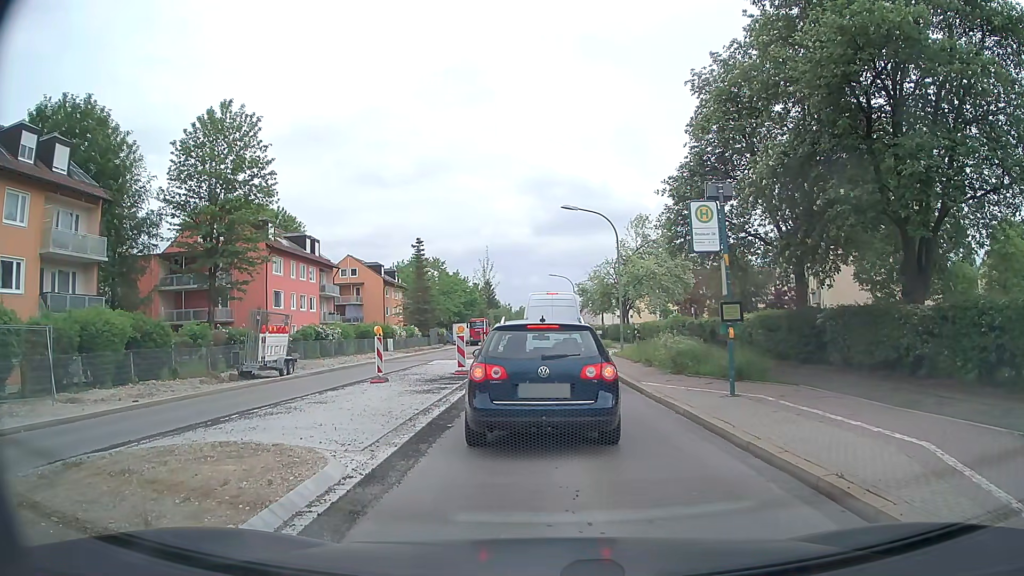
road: secondary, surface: asphalt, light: Day
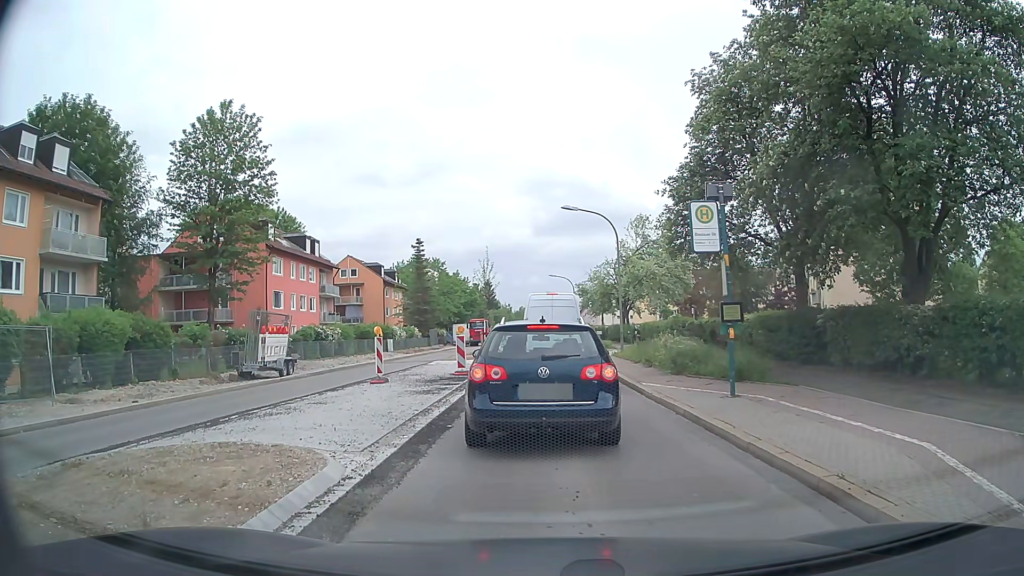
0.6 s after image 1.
(0.0, 0.0) m; 0°
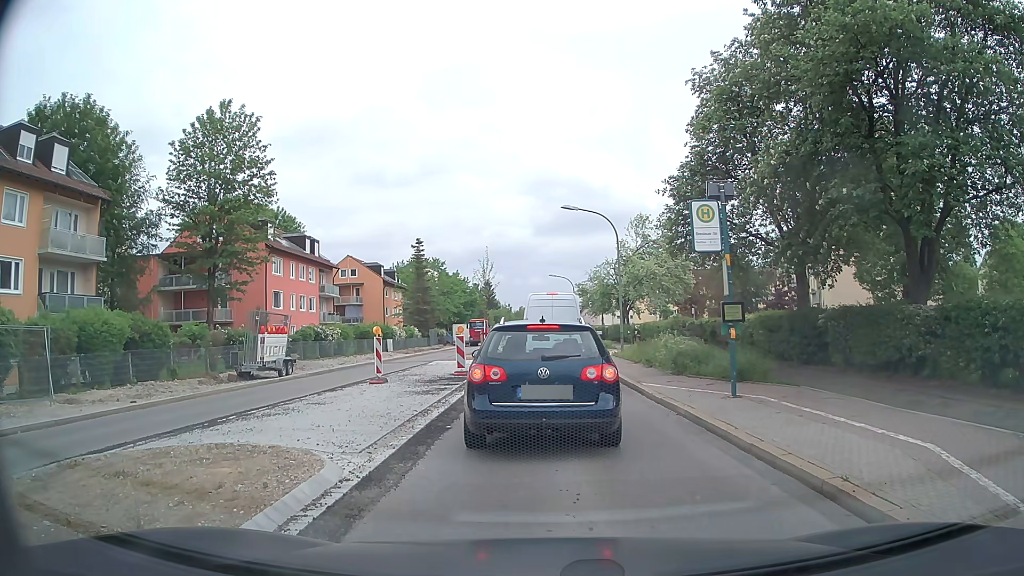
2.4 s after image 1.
(0.0, +0.1) m; 0°
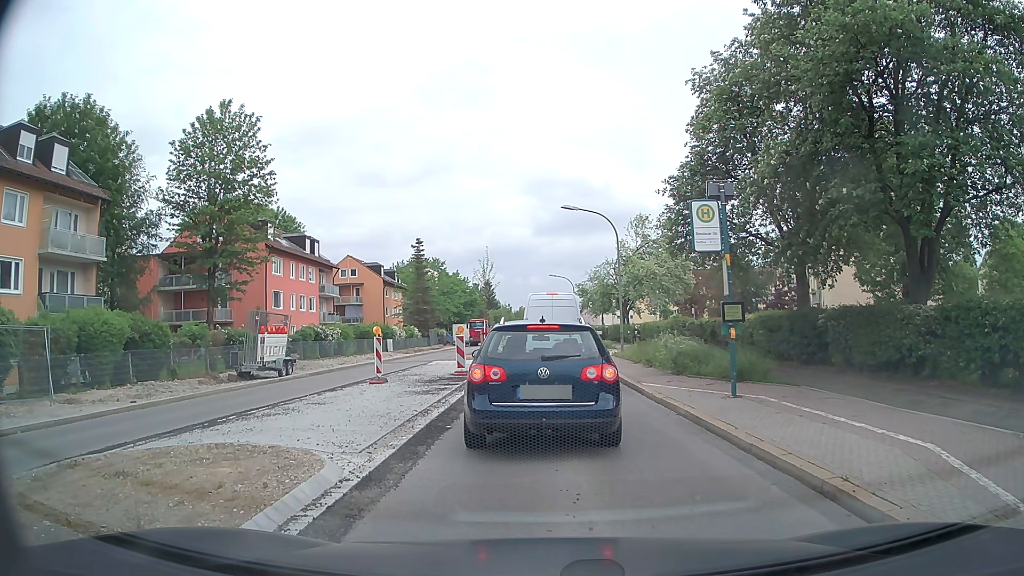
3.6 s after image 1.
(0.0, 0.0) m; 0°
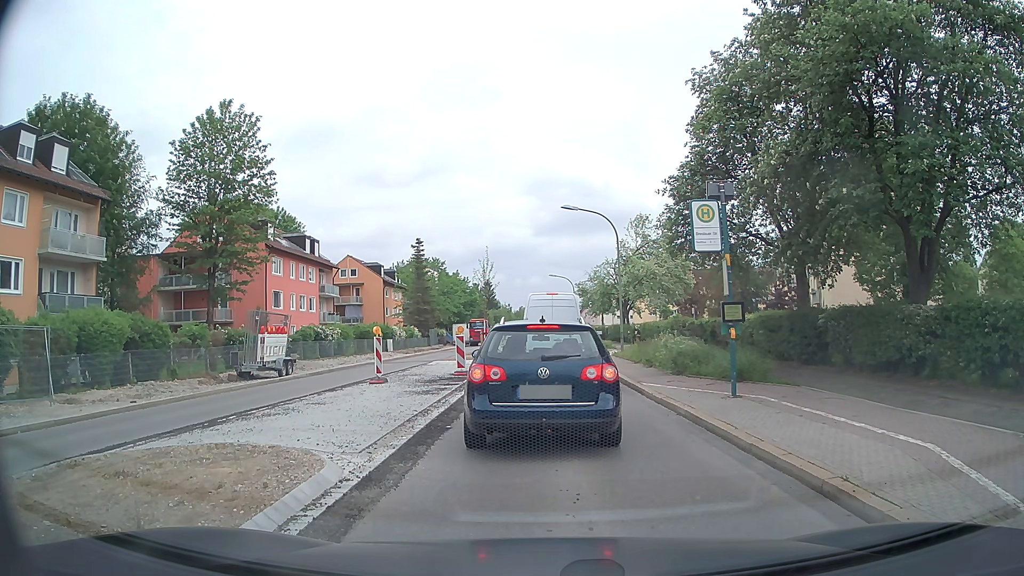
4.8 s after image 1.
(0.0, 0.0) m; 0°
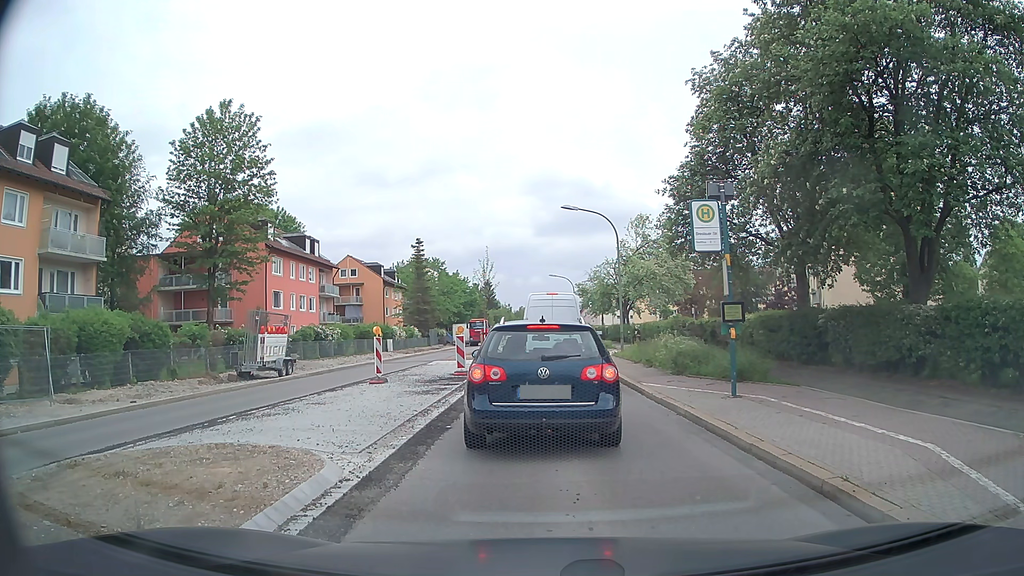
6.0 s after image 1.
(0.0, 0.0) m; 0°
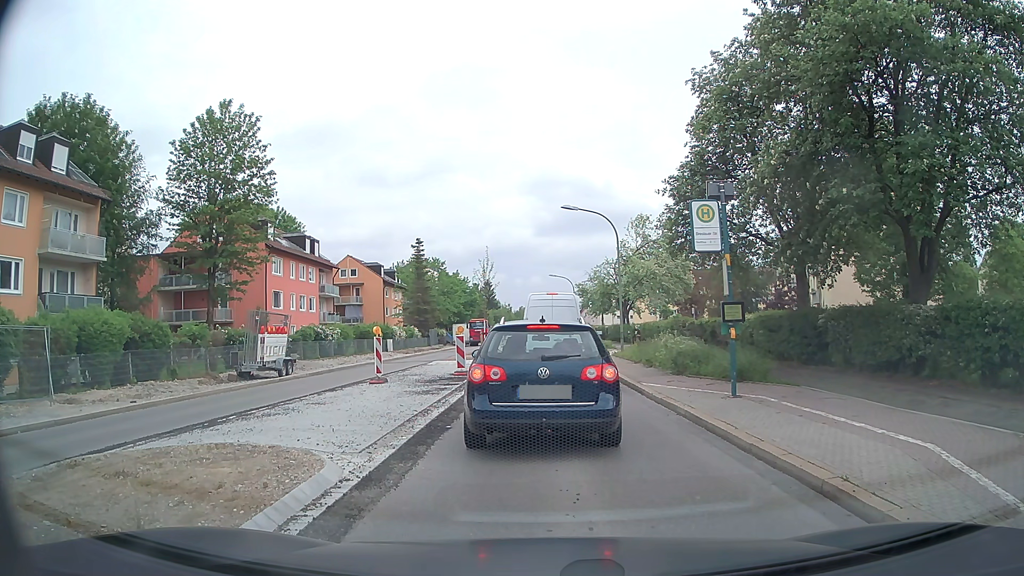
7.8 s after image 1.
(0.0, 0.0) m; 0°
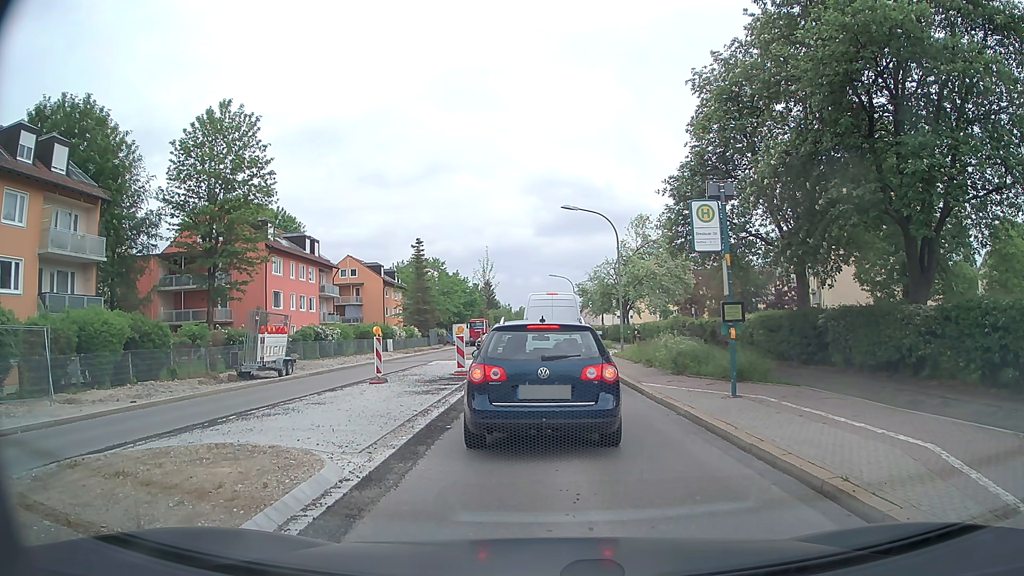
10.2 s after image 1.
(0.0, 0.0) m; 0°
(0, +10) (0, +20) (-1, +30) (-1, +40) (-1, +50) (-1, +60) (-2, +70) (-2, +80) (-2, +90) (-2, +100) m
